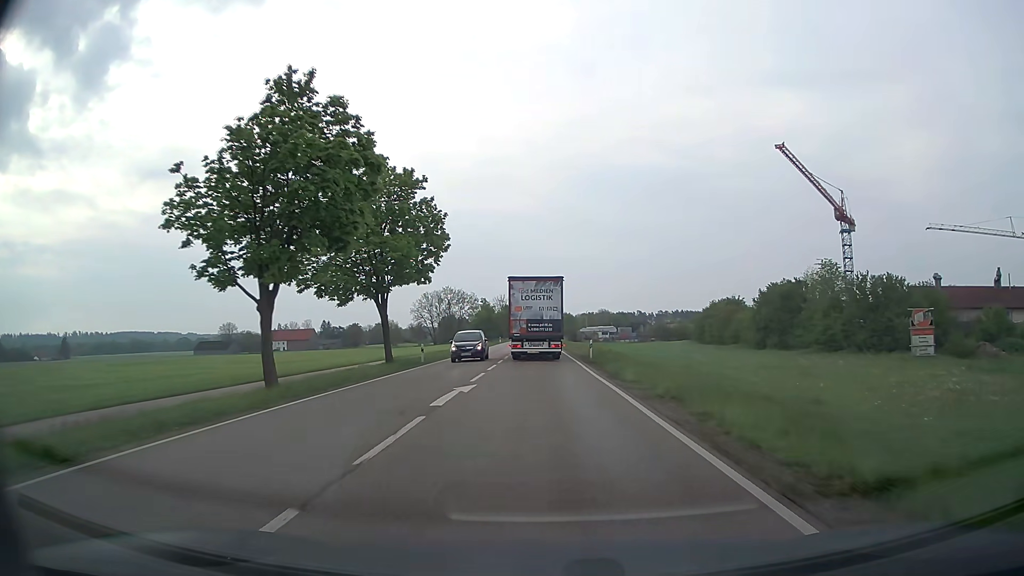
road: secondary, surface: asphalt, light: Day
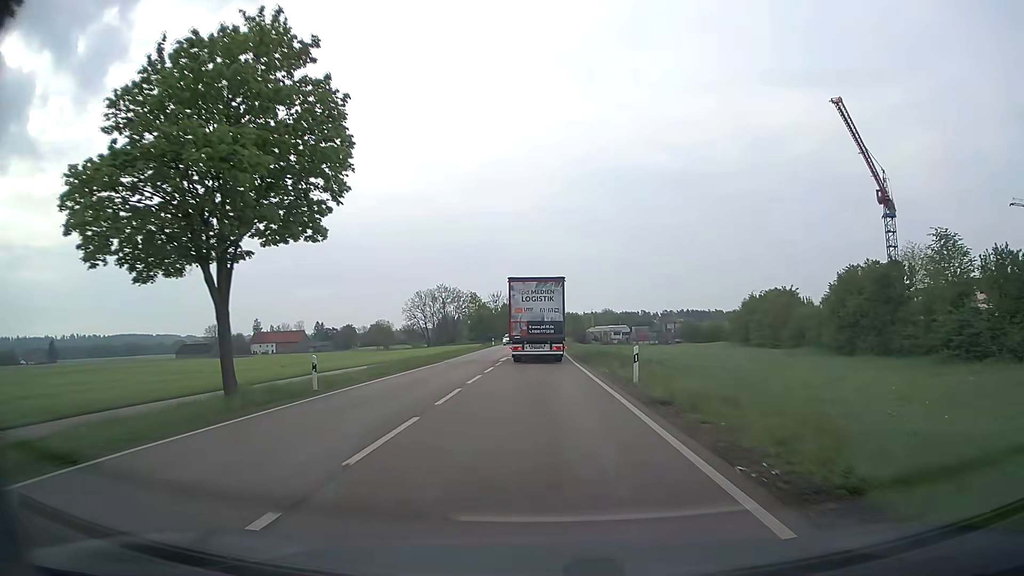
(0.0, +18.0) m; 0°
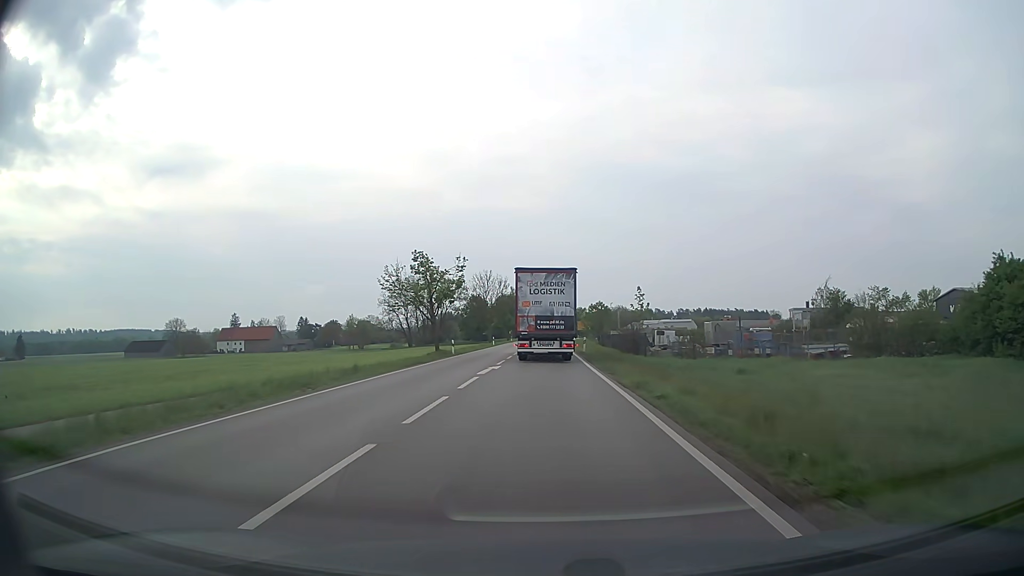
(-0.3, +44.8) m; 0°
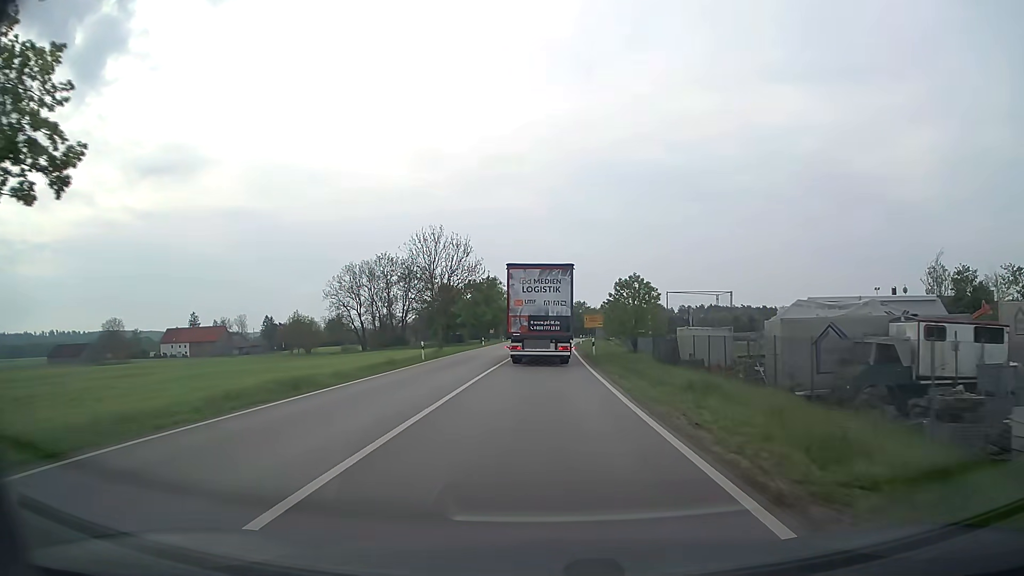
(0.0, +43.7) m; 0°
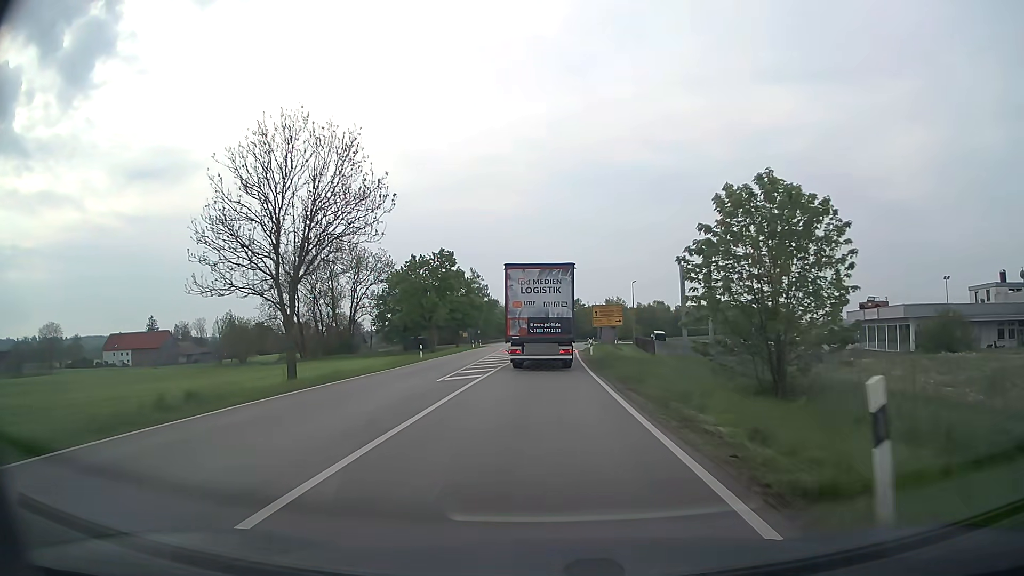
(+0.3, +33.8) m; +1°
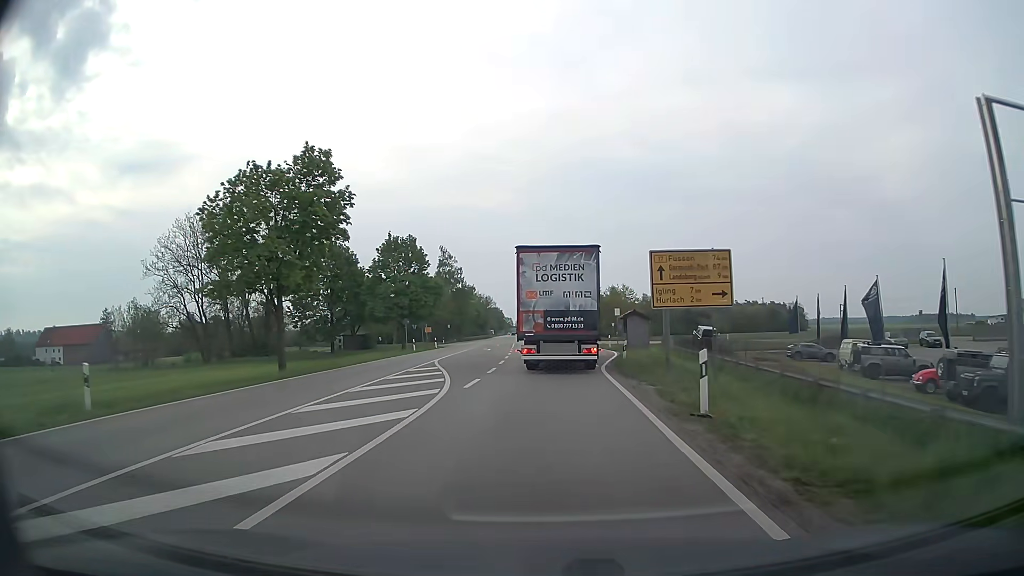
(+0.2, +34.5) m; +1°
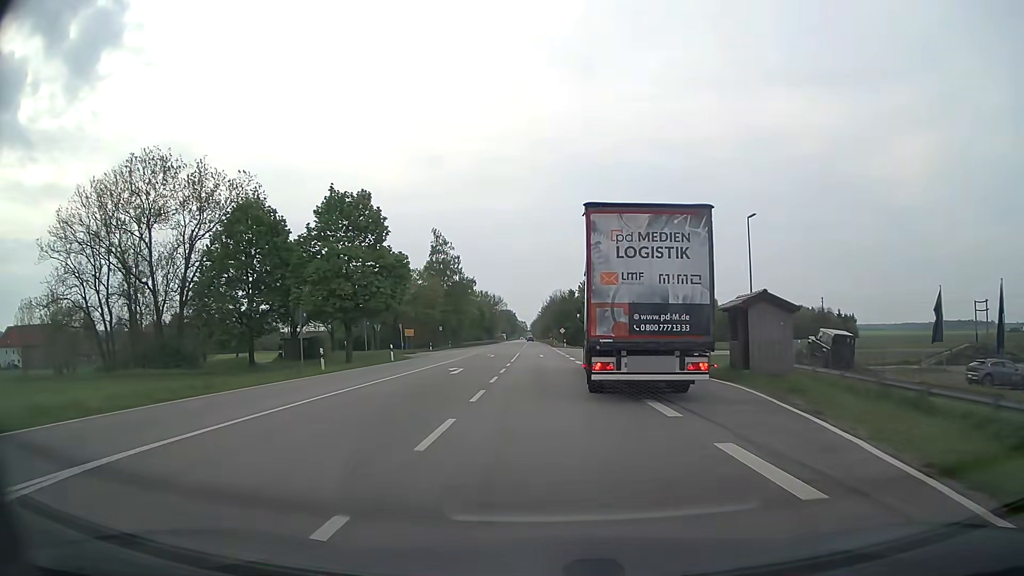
(-0.4, +26.6) m; -1°
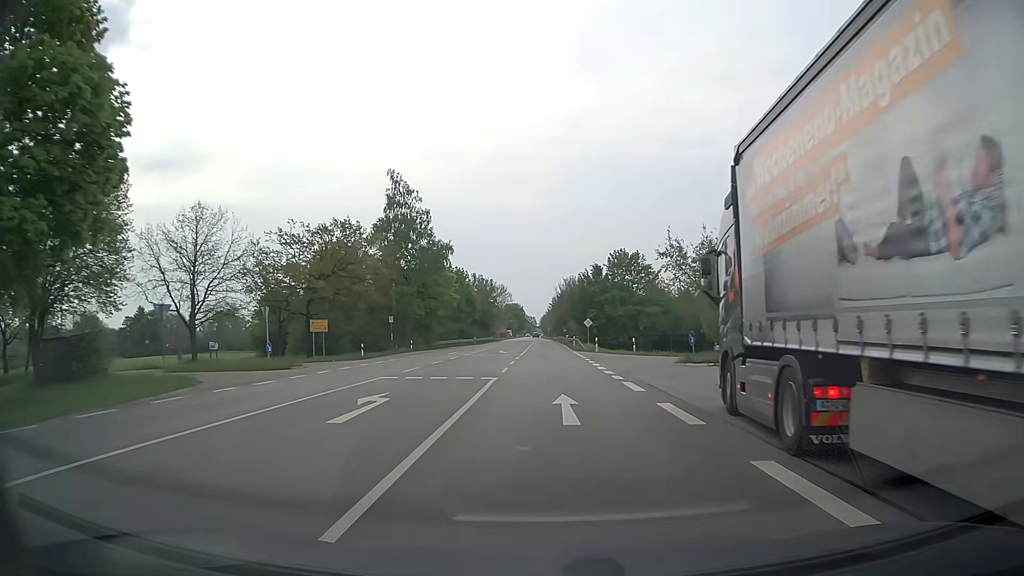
(-0.5, +37.6) m; -1°
(0, +10) (0, +20) (0, +30) (0, +40) (0, +50) (0, +60) (0, +70) (-1, +80) (-1, +90) (-1, +100) m
